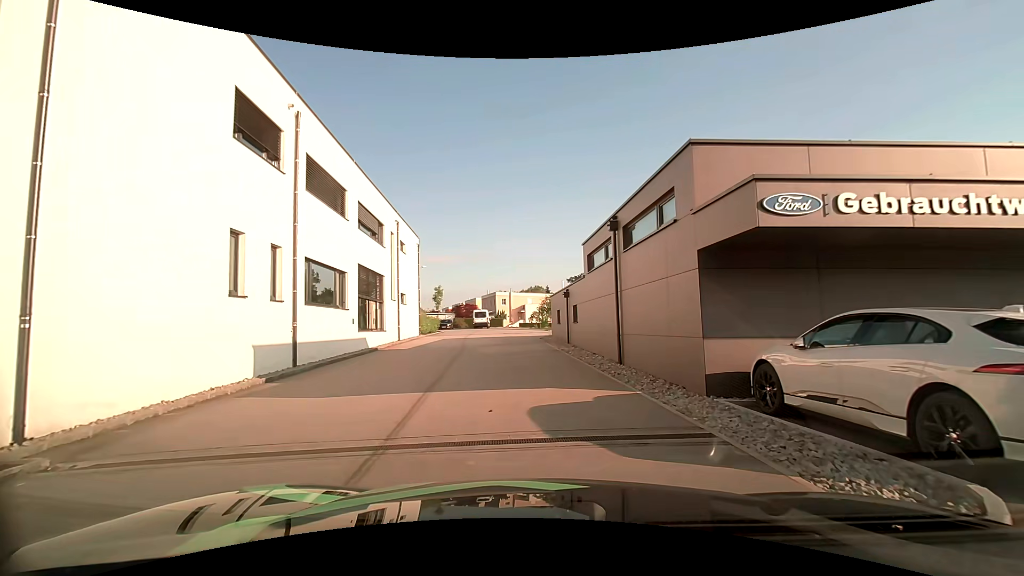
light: Day
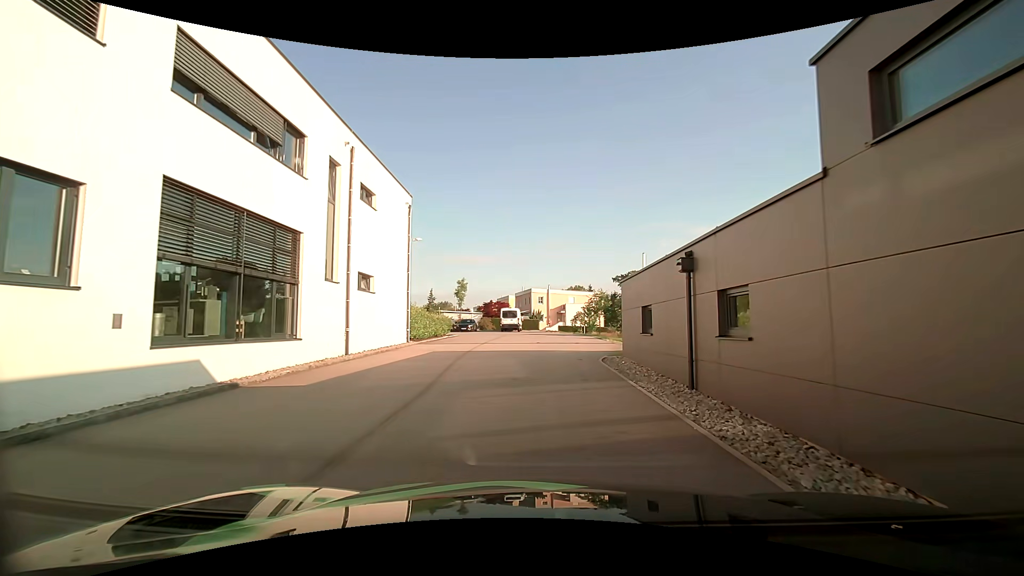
(-0.4, +14.3) m; -3°
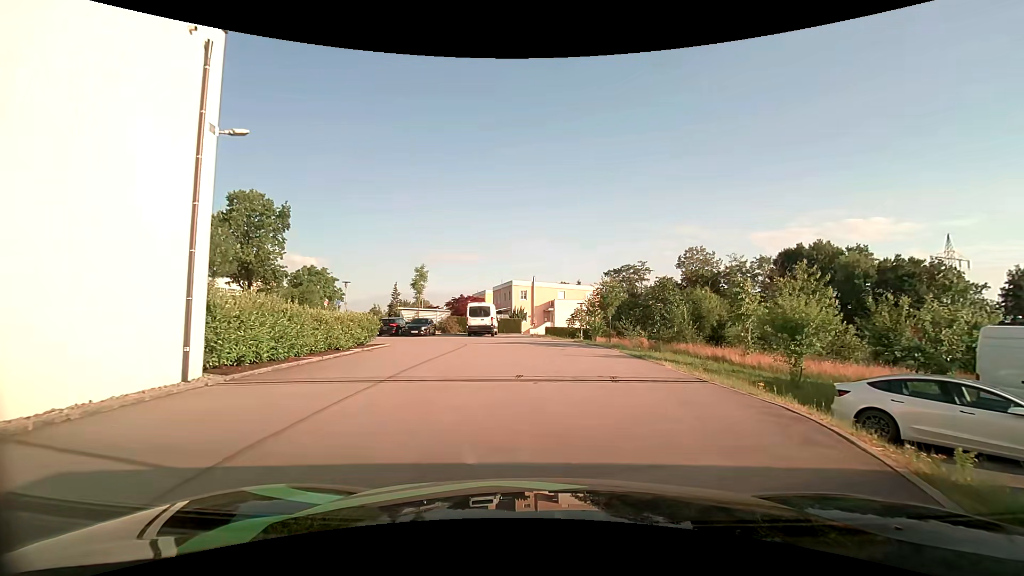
(-0.2, +15.7) m; +1°
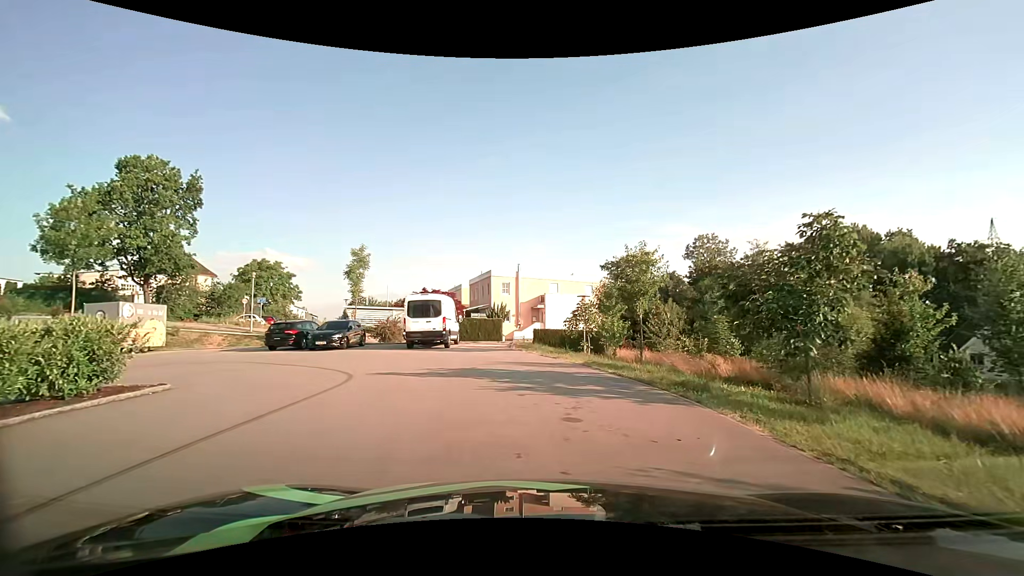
(+0.5, +14.2) m; +1°
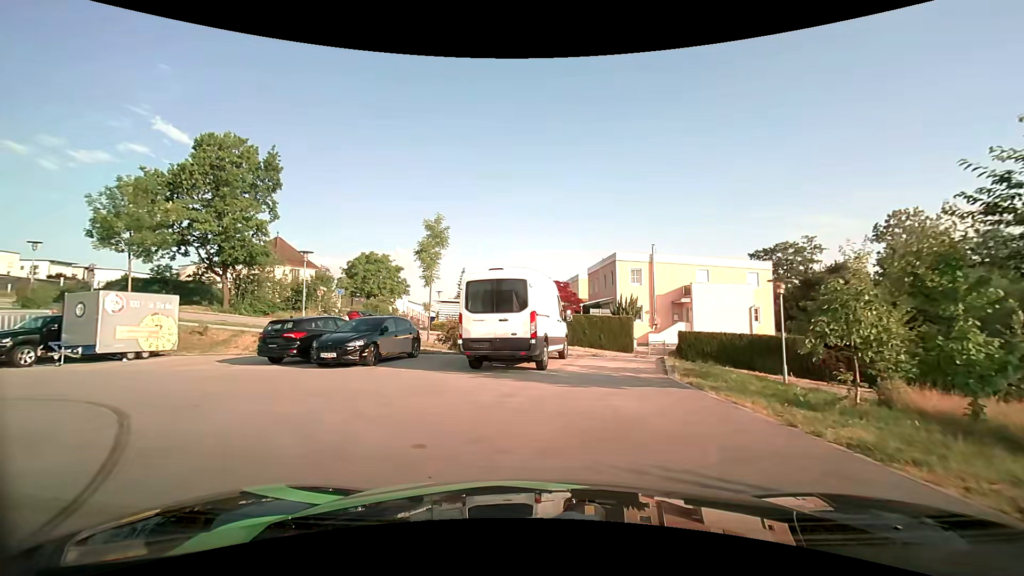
(-0.8, +11.2) m; -14°
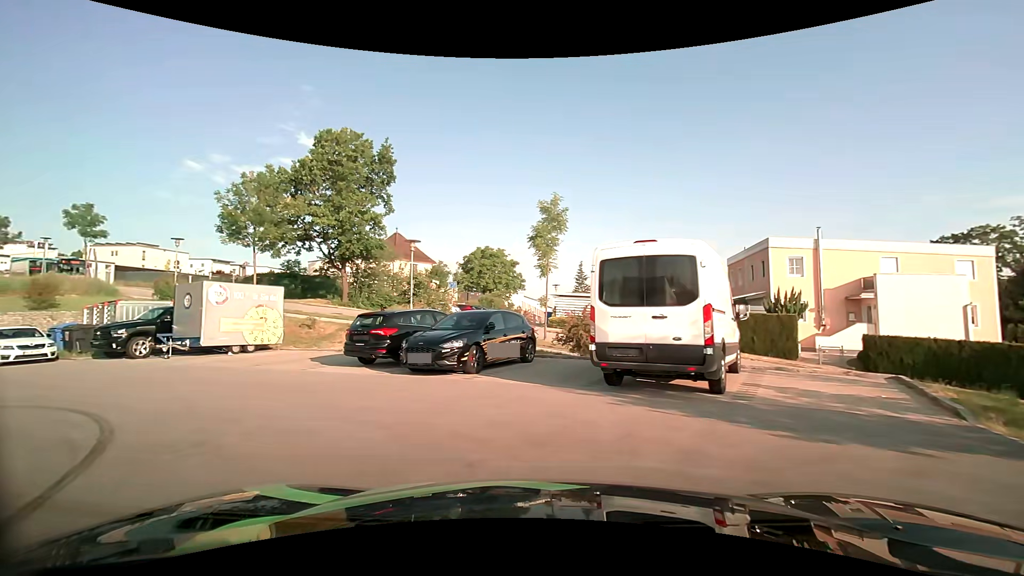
(-0.4, +3.8) m; -13°
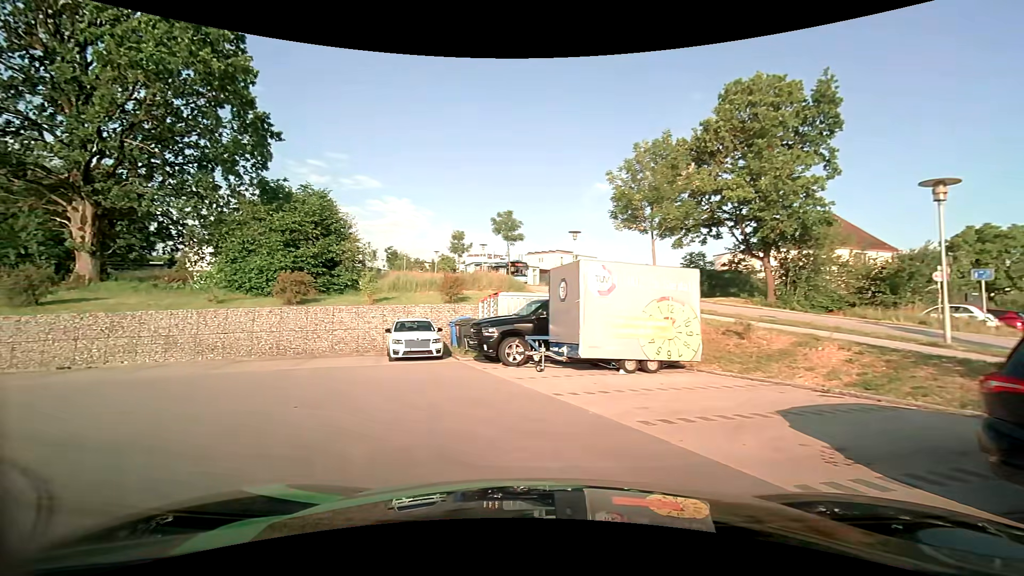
(-3.5, +8.8) m; -43°
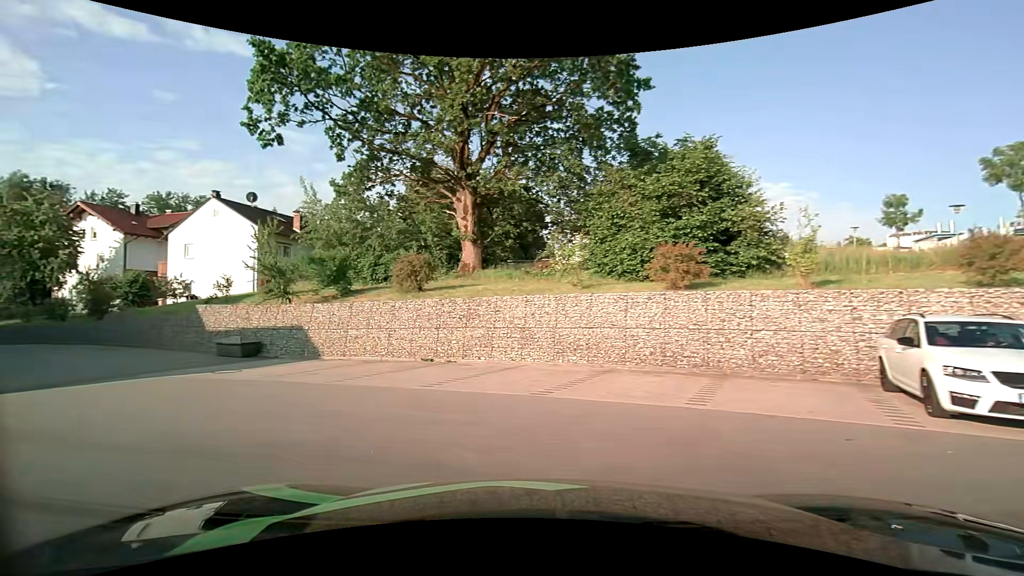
(-3.0, +8.0) m; -41°
